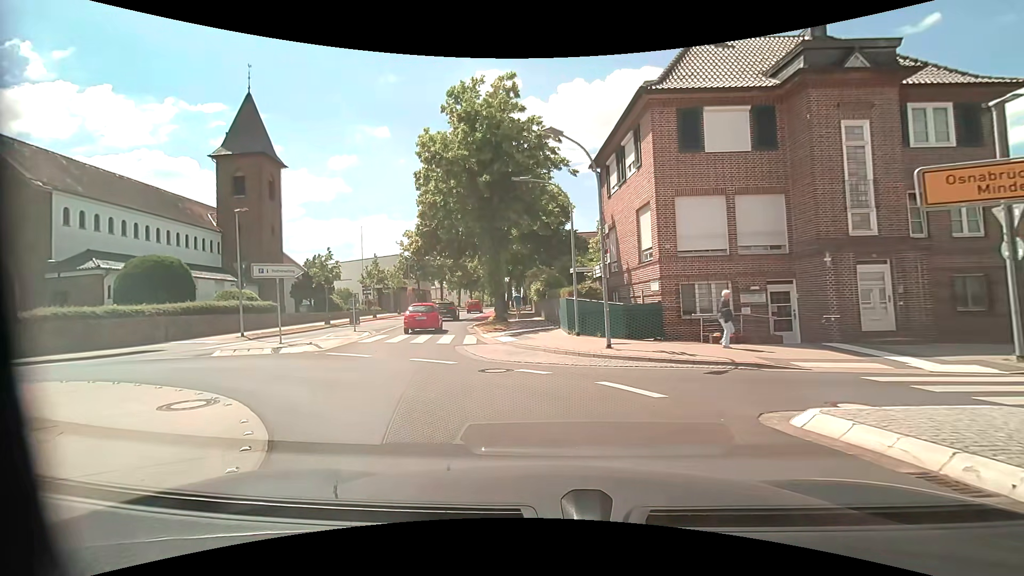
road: unclassified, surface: asphalt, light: Day
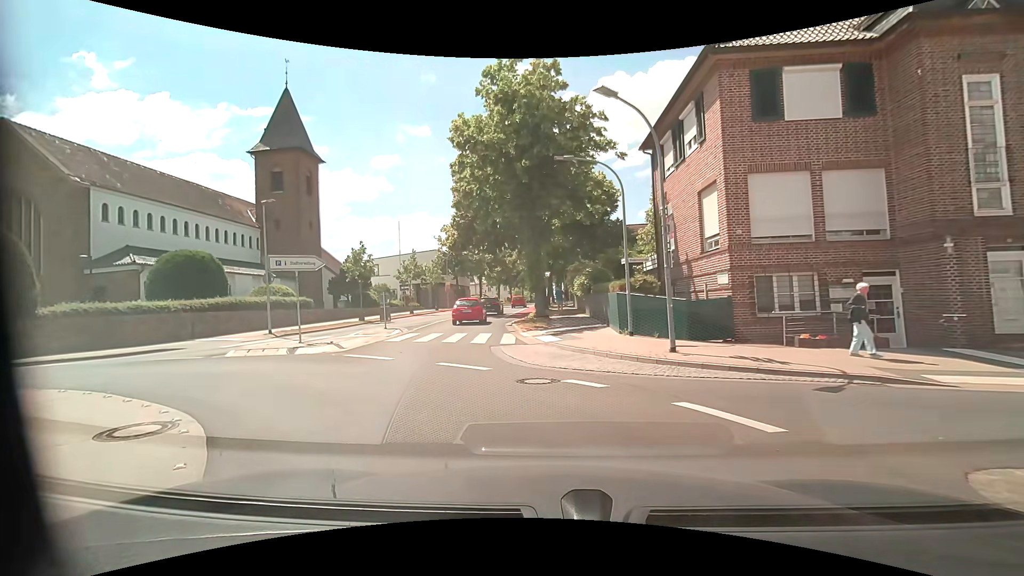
(-0.2, +2.1) m; -5°
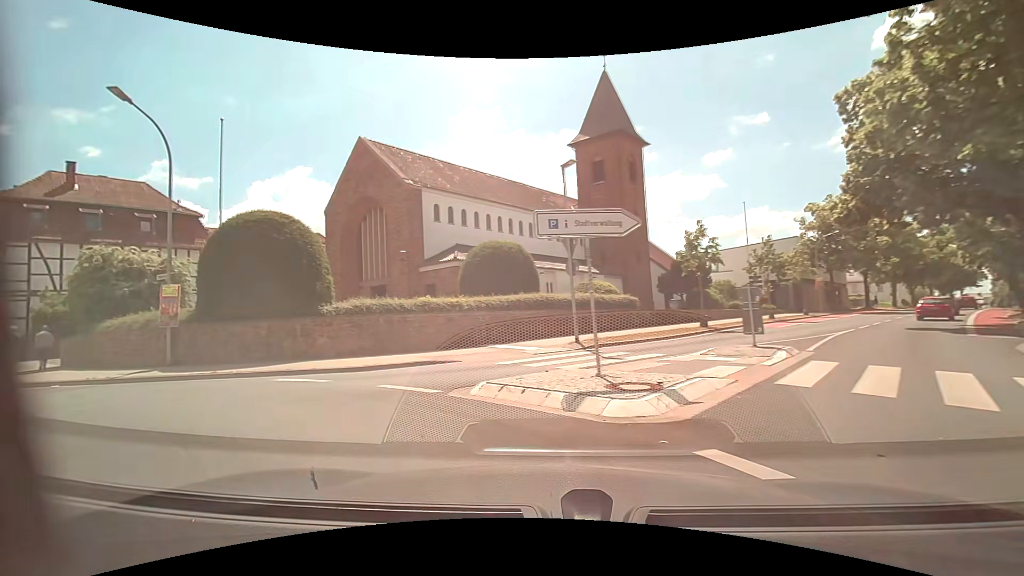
(-2.4, +8.7) m; -36°
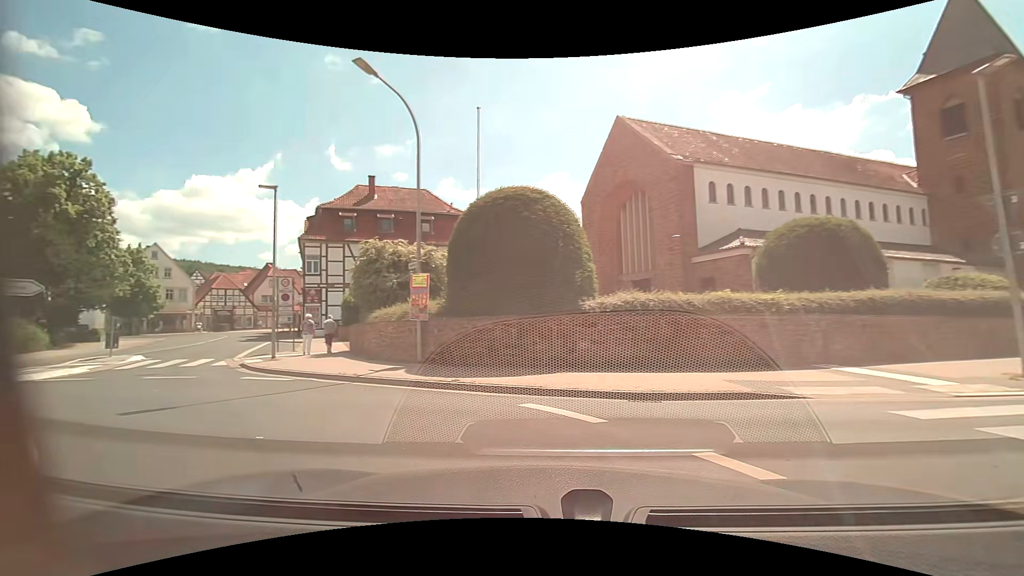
(-1.1, +4.2) m; -29°
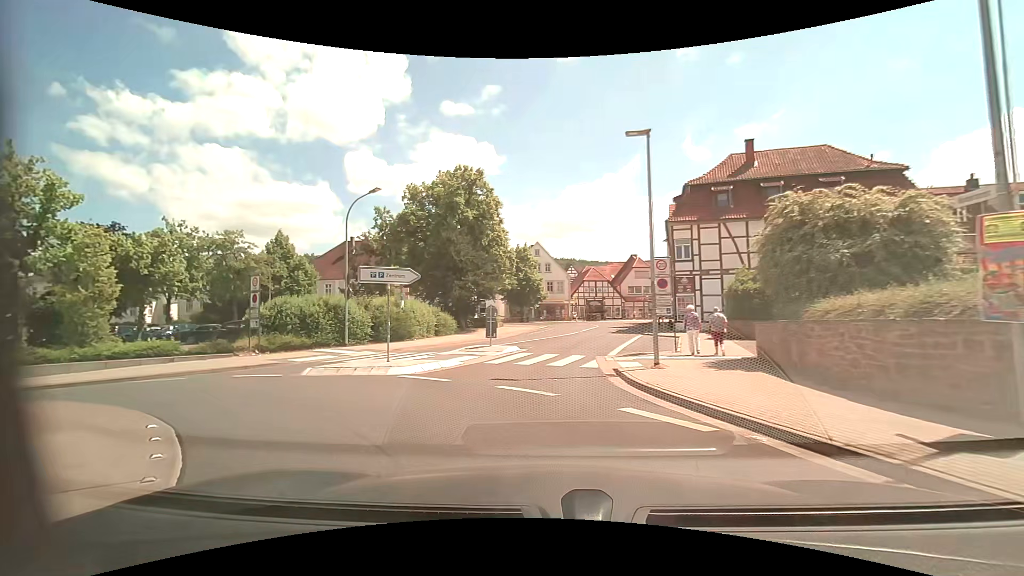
(-2.3, +5.9) m; -40°
